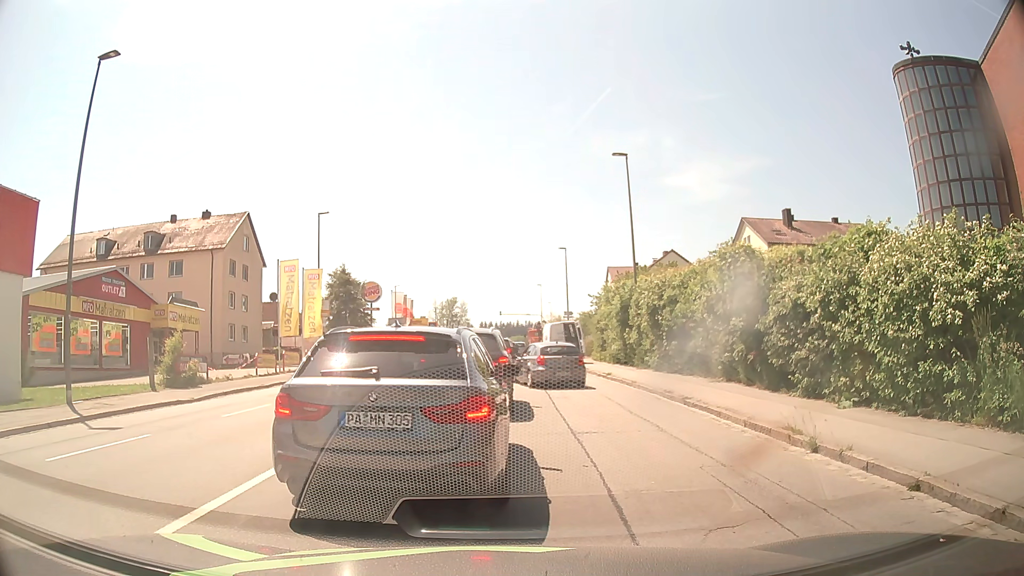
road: tertiary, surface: asphalt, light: Day
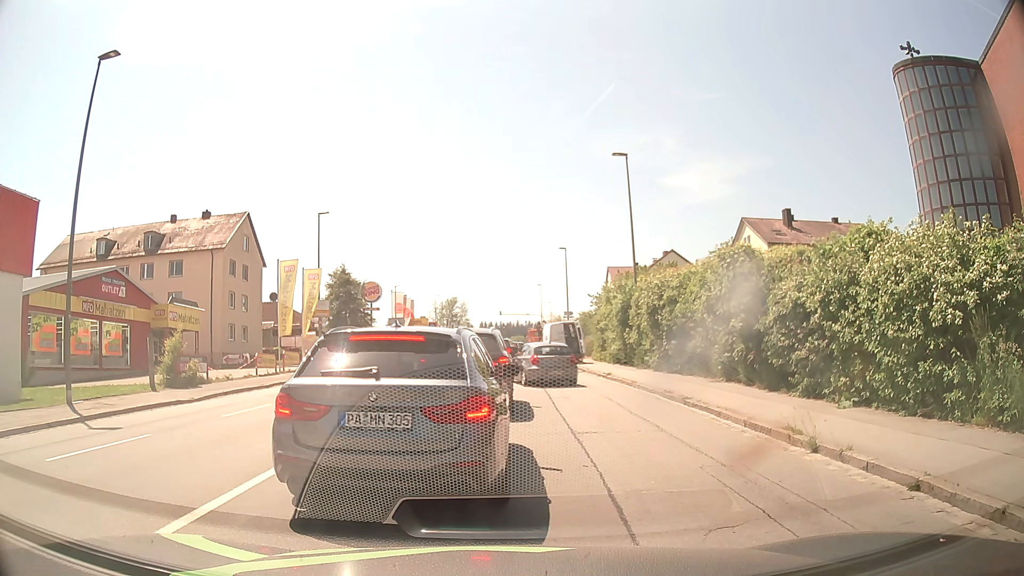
(0.0, 0.0) m; 0°
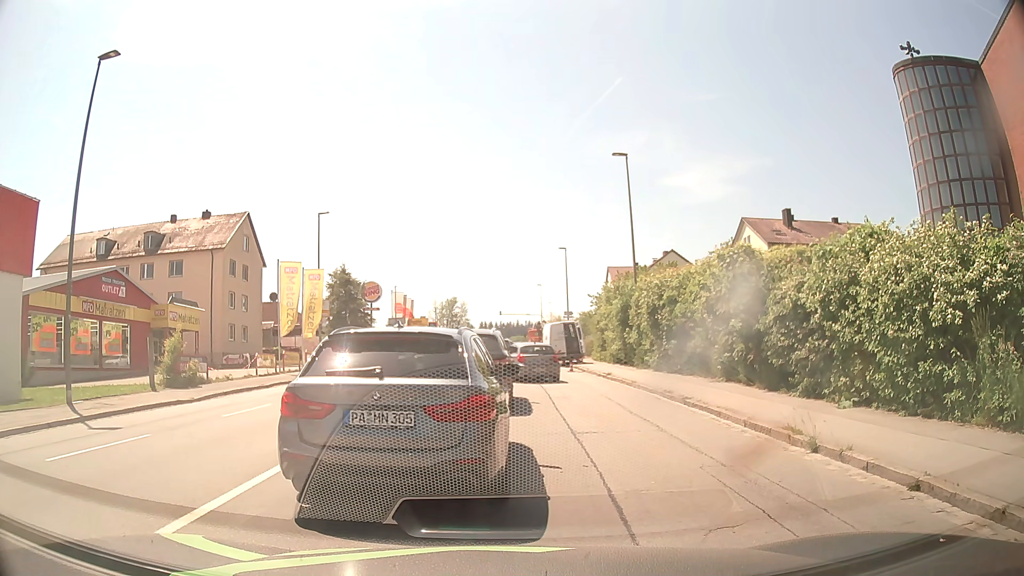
(0.0, 0.0) m; 0°
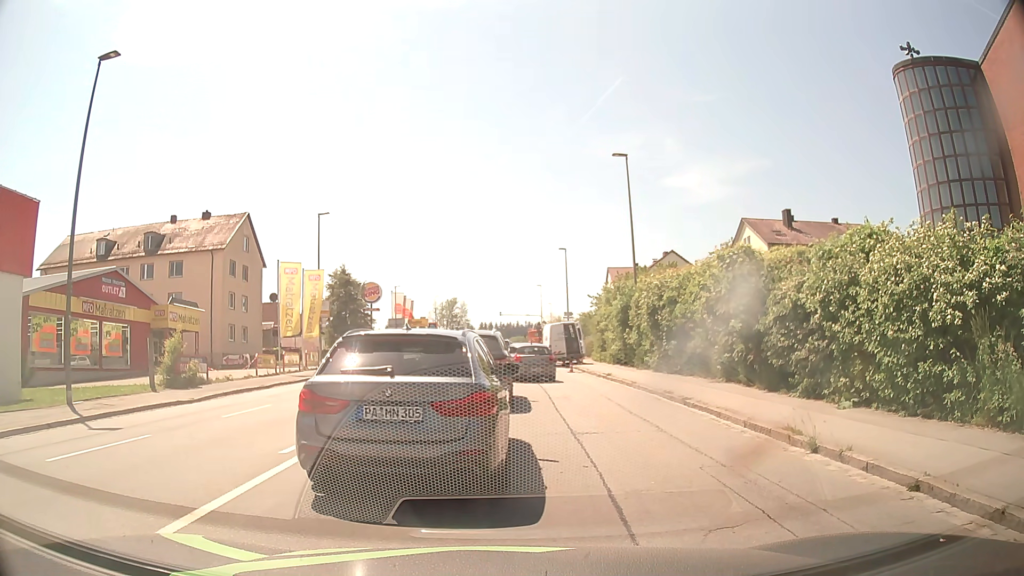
(0.0, 0.0) m; 0°
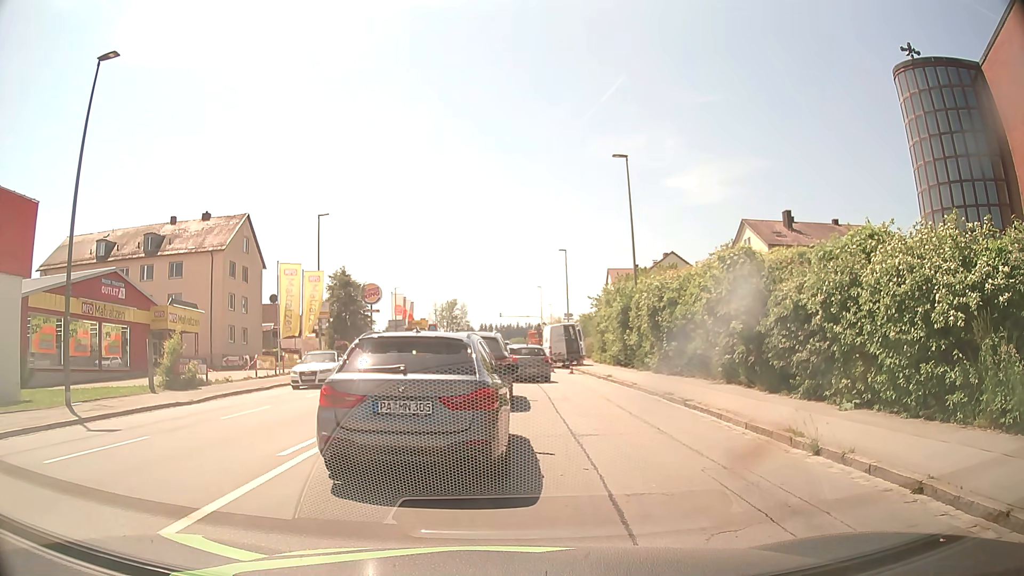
(0.0, 0.0) m; 0°
